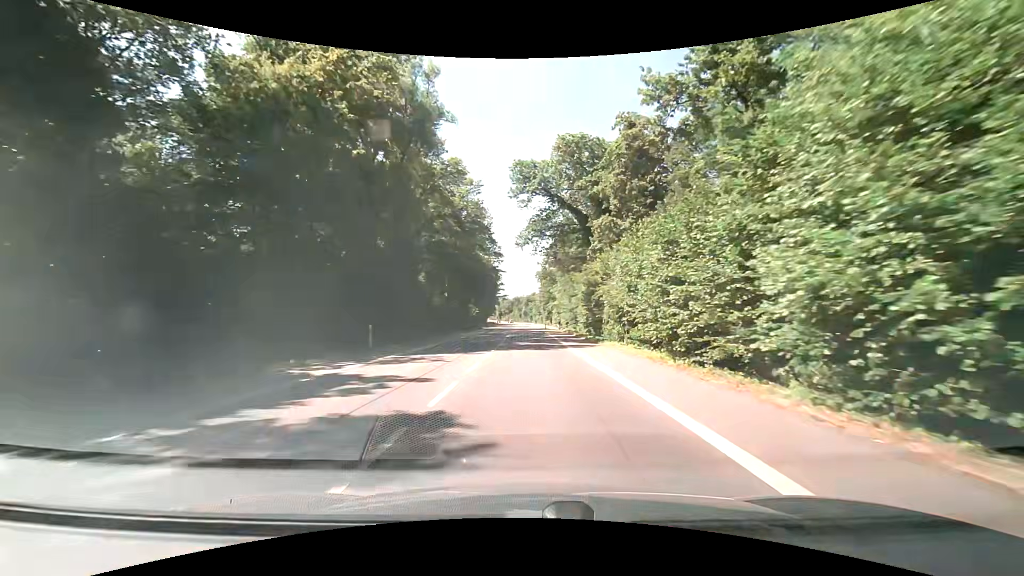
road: secondary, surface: asphalt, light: Day
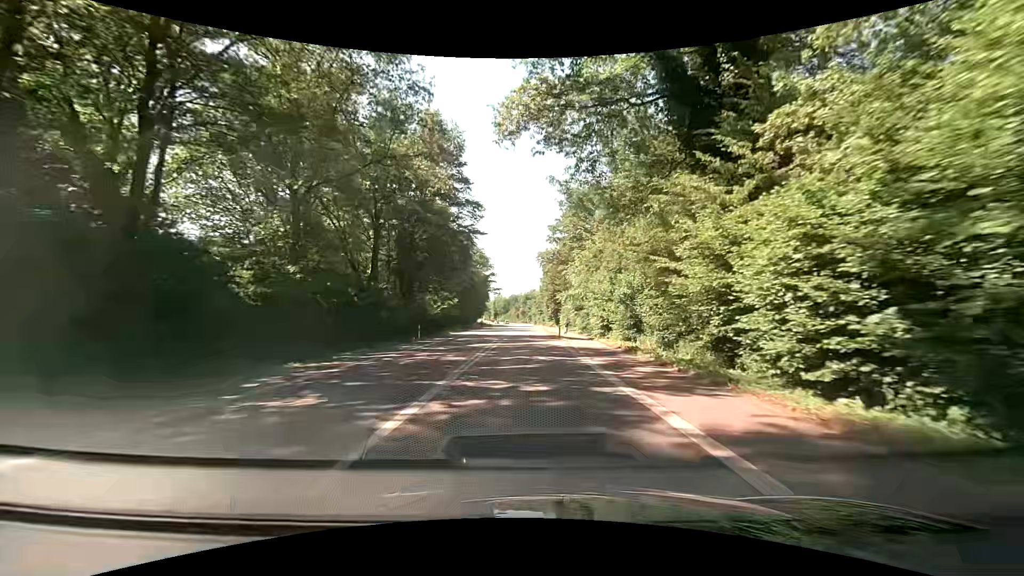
(-0.2, +35.6) m; 0°
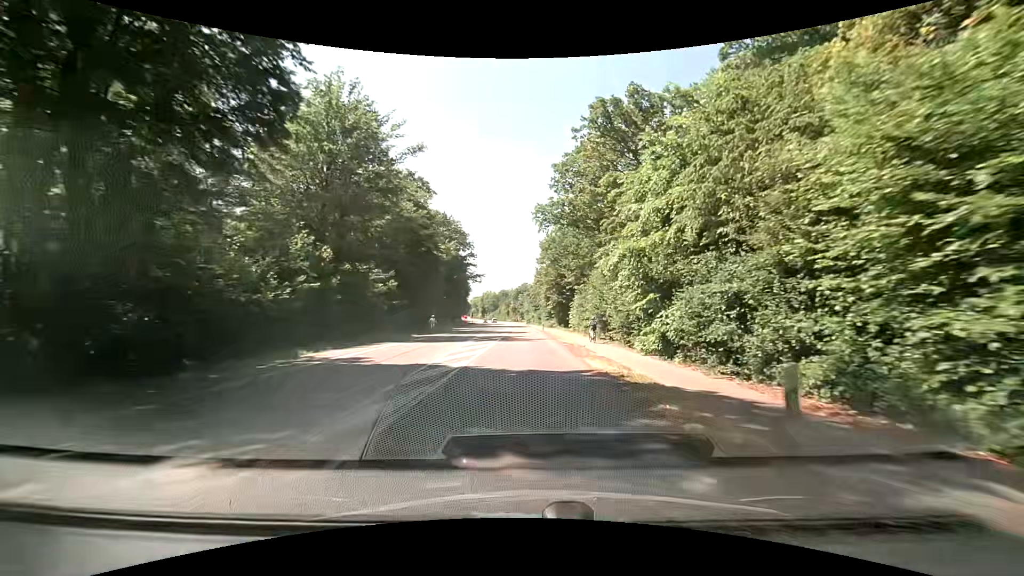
(+0.1, +34.2) m; +1°
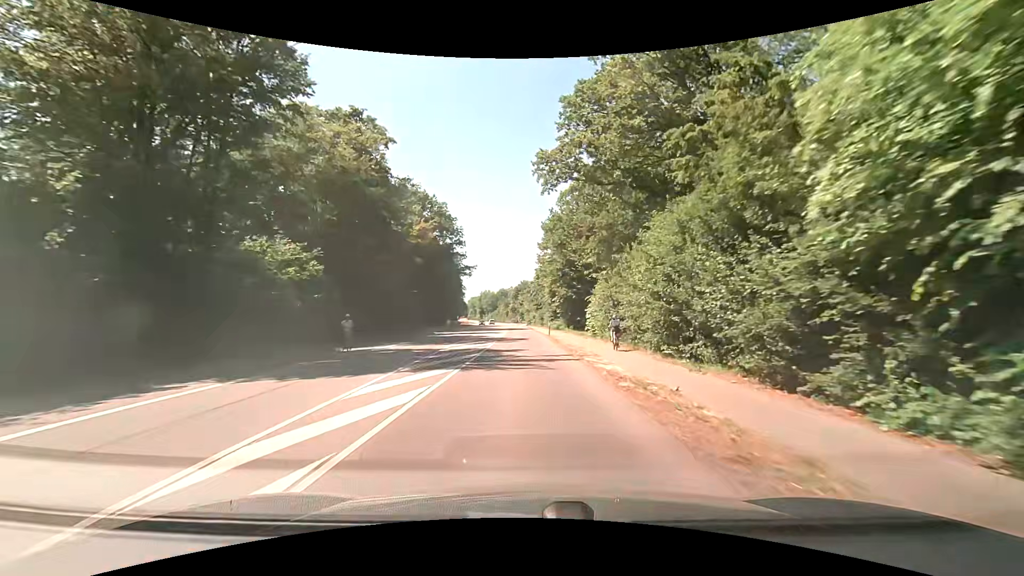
(+0.1, +16.5) m; 0°
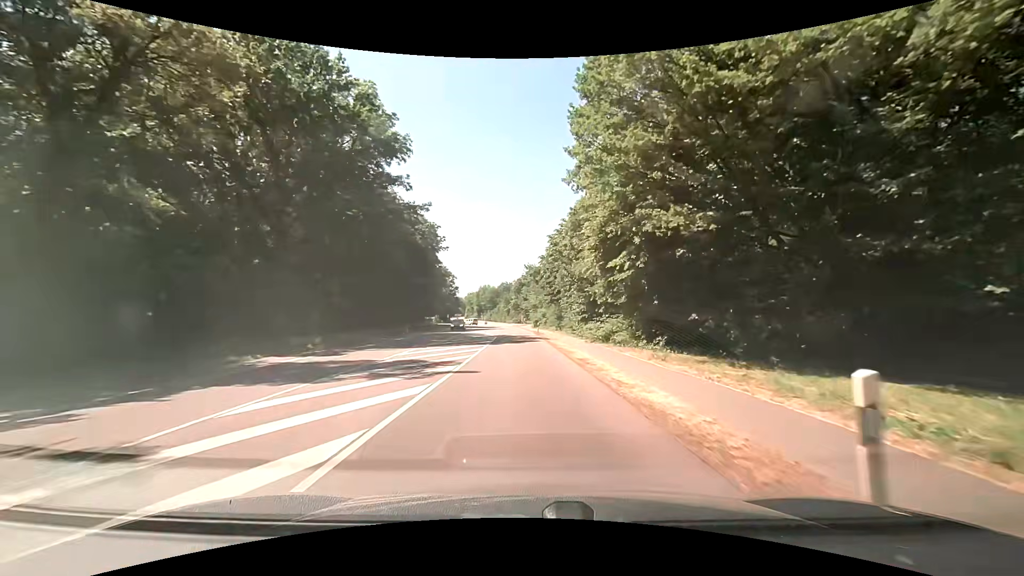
(-0.1, +41.3) m; 0°
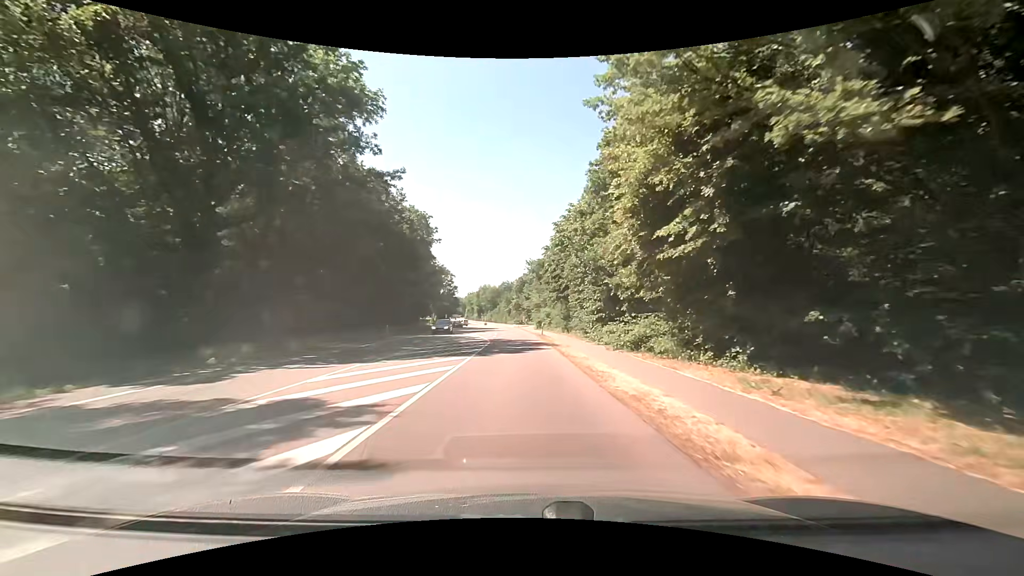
(-0.1, +8.5) m; -1°
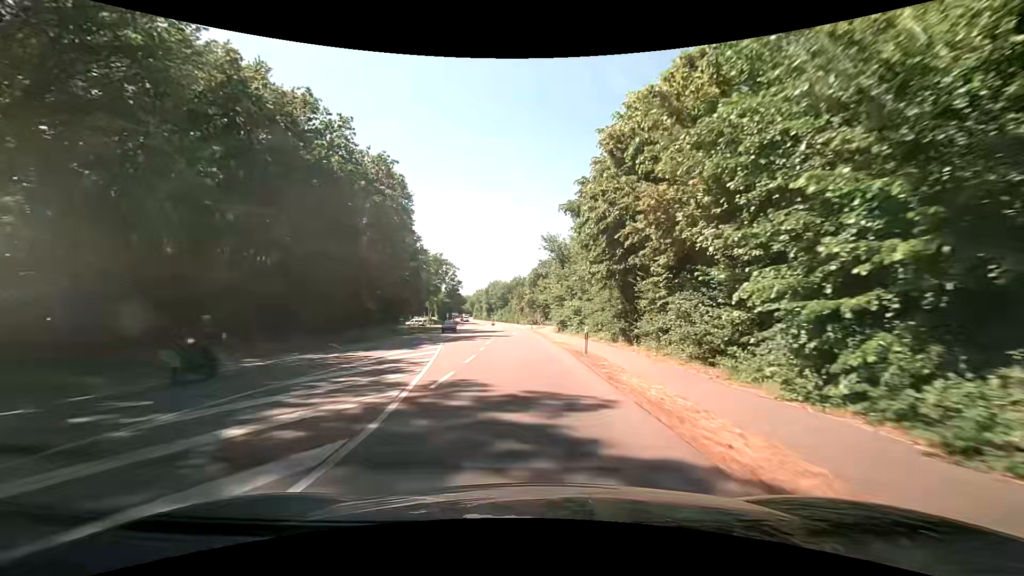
(-0.2, +26.1) m; -1°
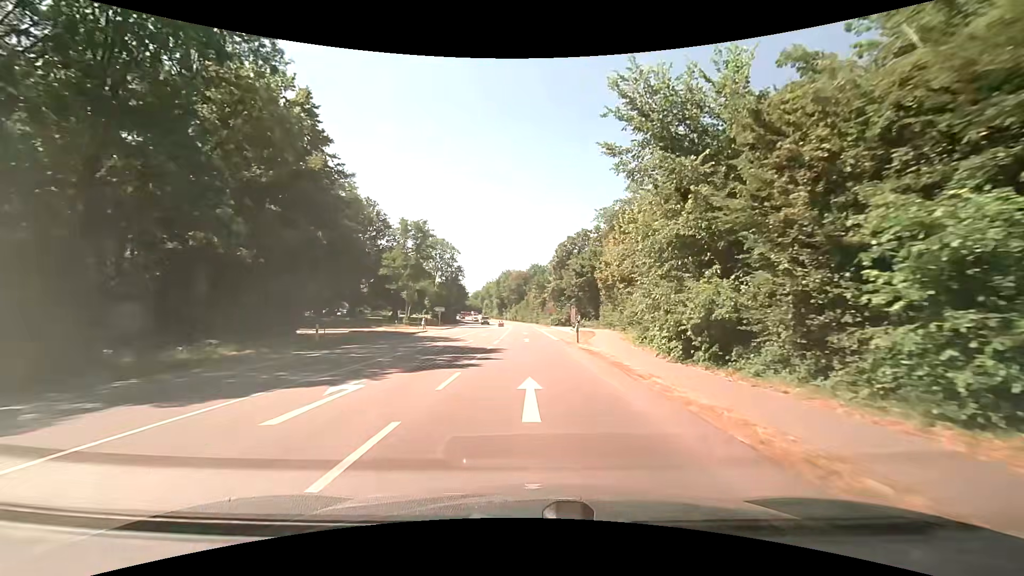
(-1.3, +42.2) m; -2°
(0, +10) (0, +20) (-1, +30) (-1, +40) (-1, +50) (-1, +60) (-1, +70) (-2, +80) (-2, +90) (-3, +100) m
